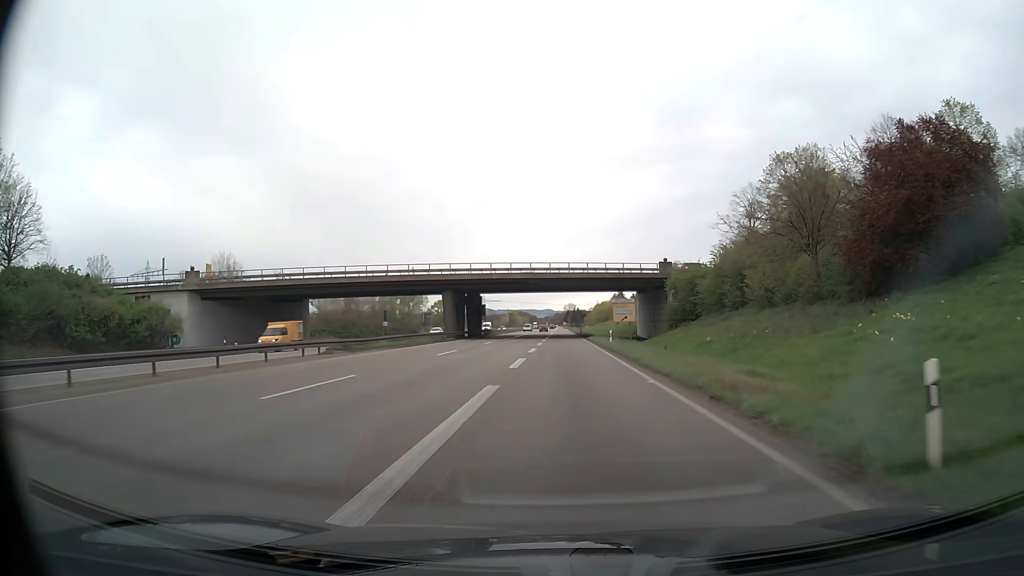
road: trunk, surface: asphalt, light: Day
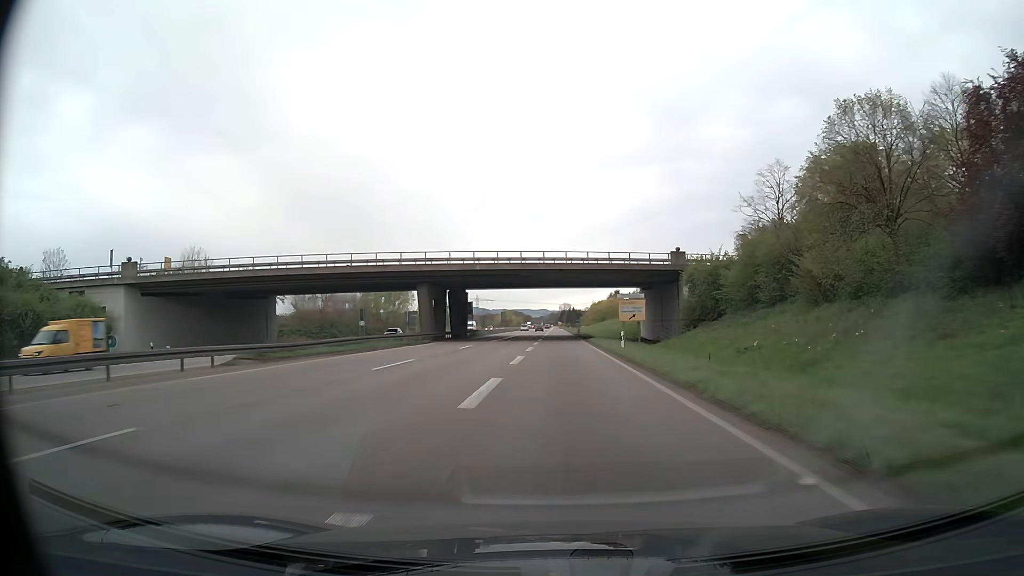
(0.0, +10.4) m; 0°
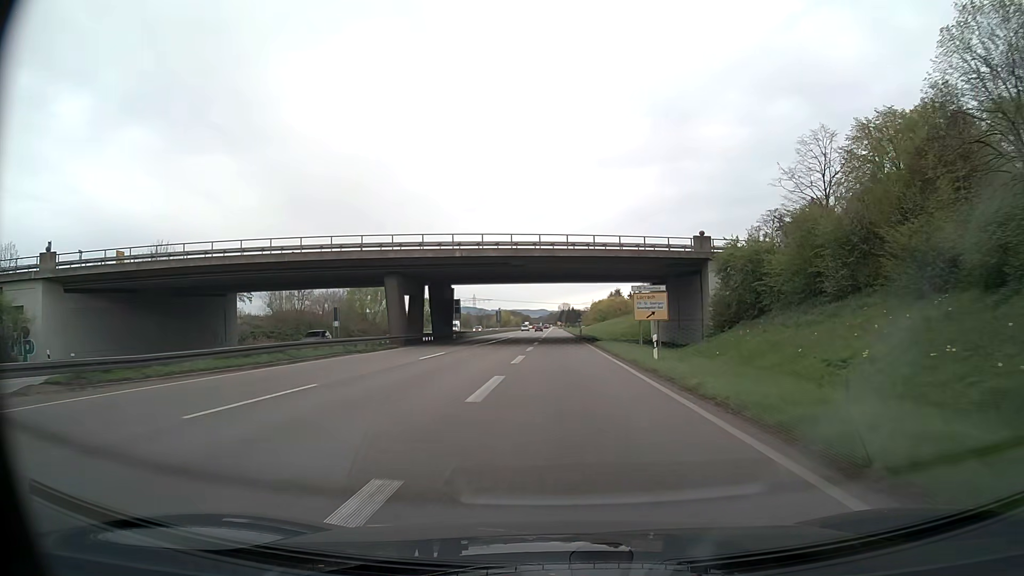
(0.0, +11.2) m; 0°
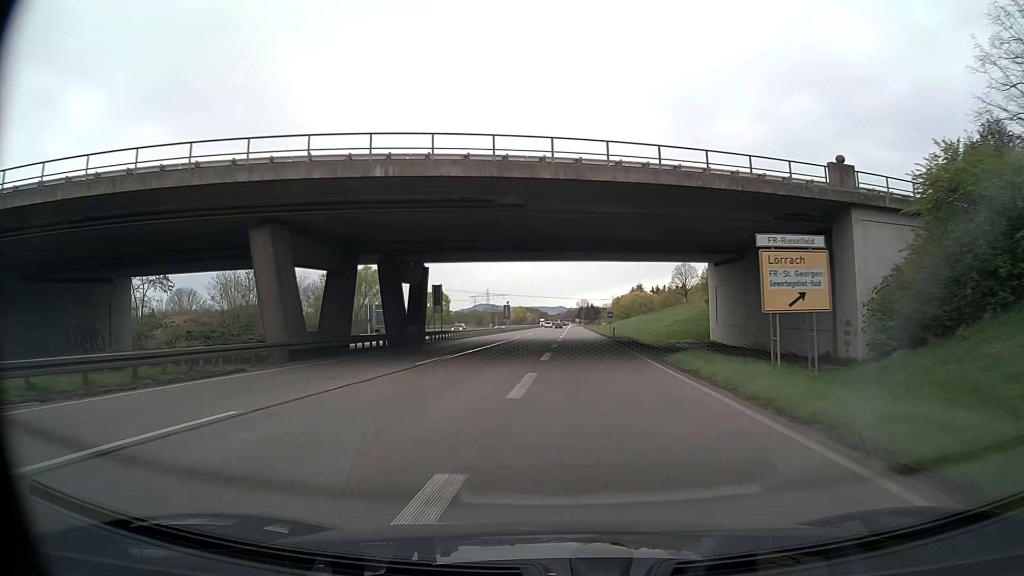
(-0.4, +24.3) m; -2°
